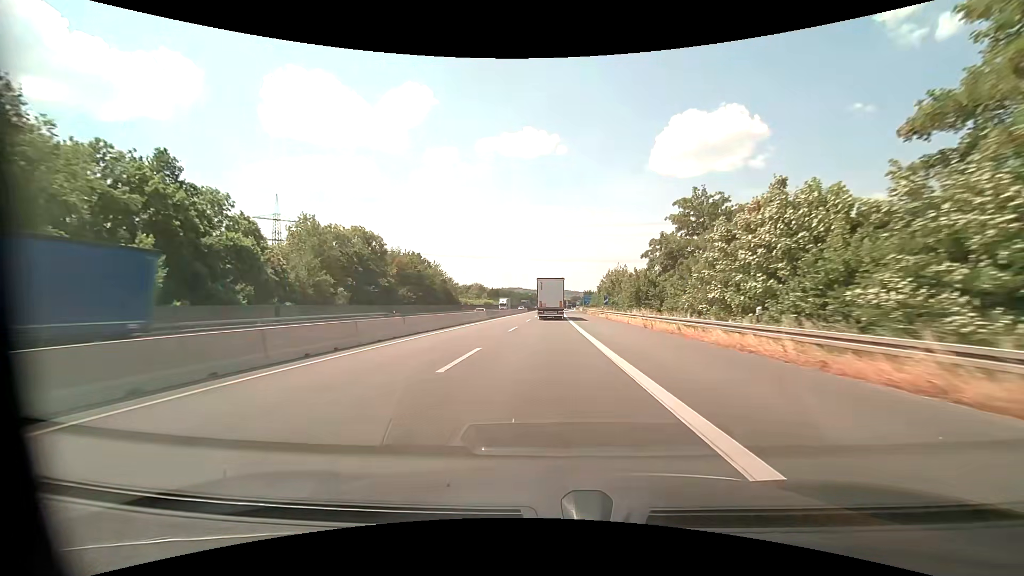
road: motorway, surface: asphalt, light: Day
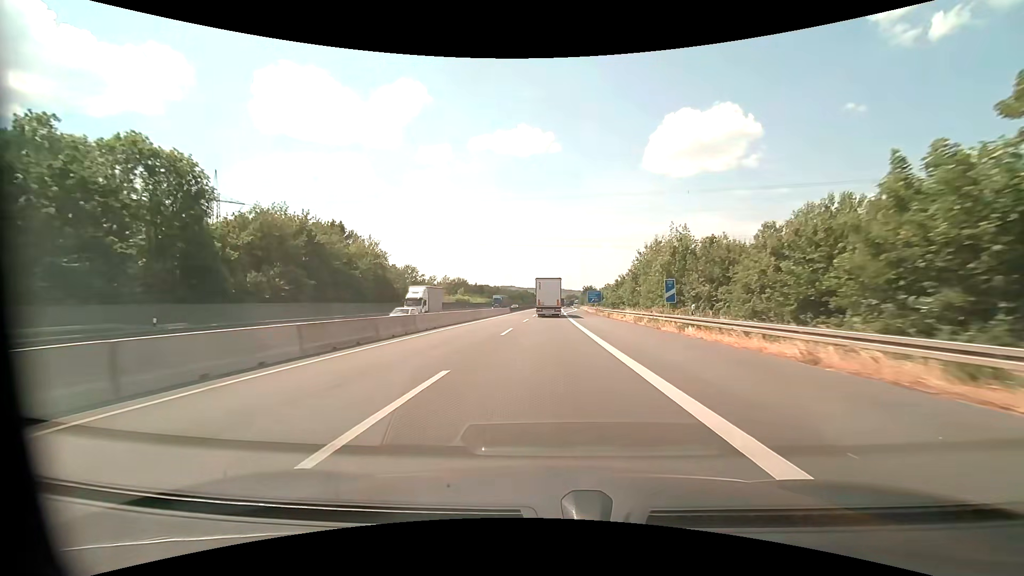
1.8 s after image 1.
(+0.2, +40.6) m; +1°
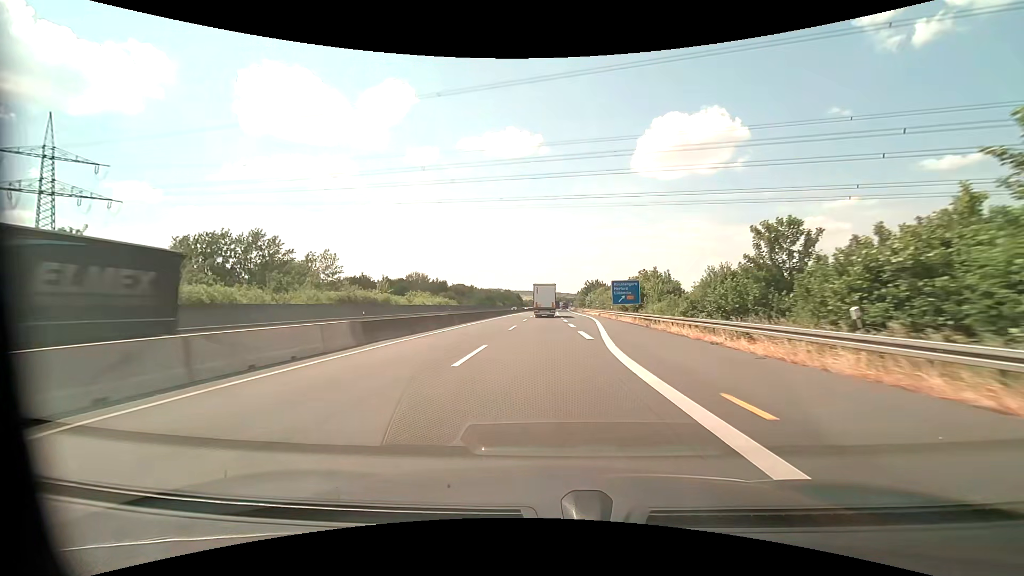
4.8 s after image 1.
(+0.7, +64.5) m; +1°
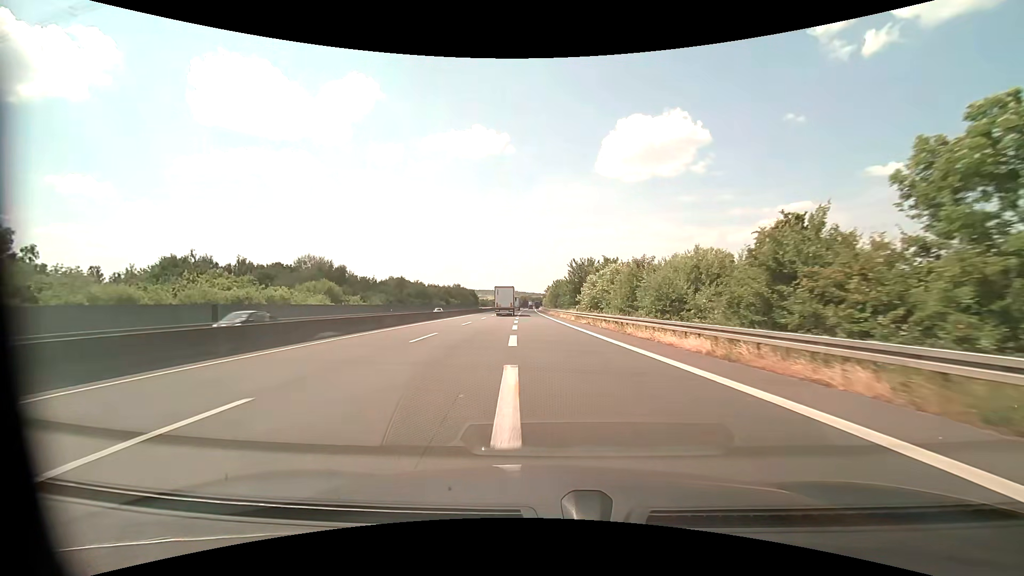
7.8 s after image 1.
(+1.9, +63.7) m; +4°
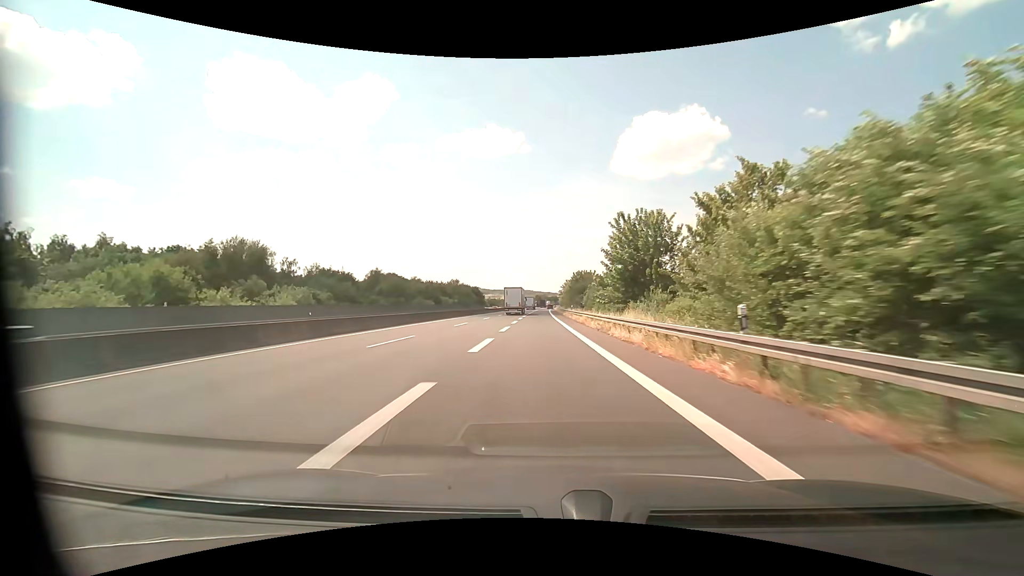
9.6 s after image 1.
(-0.3, +38.1) m; -2°
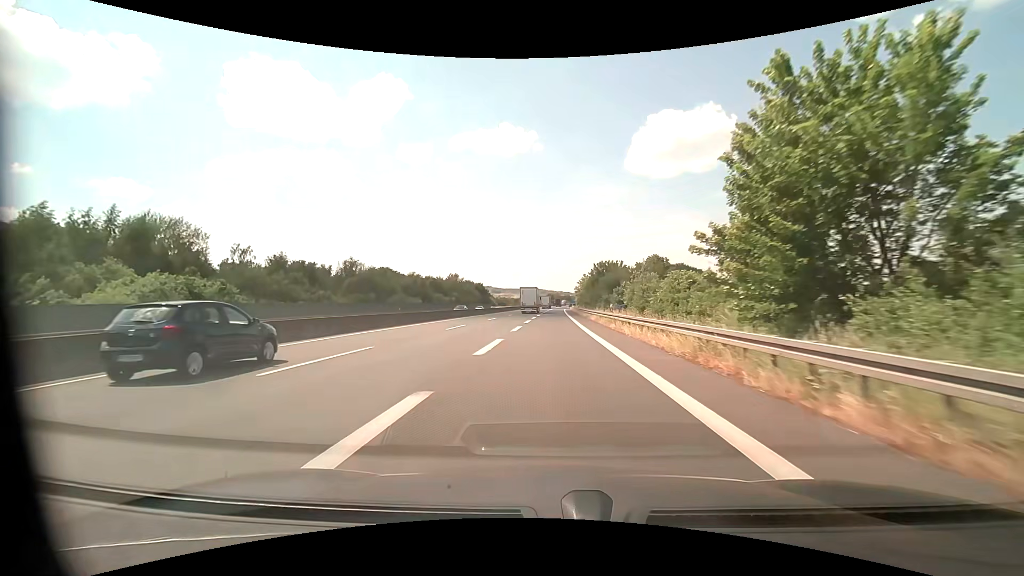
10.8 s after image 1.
(-0.4, +25.2) m; -2°
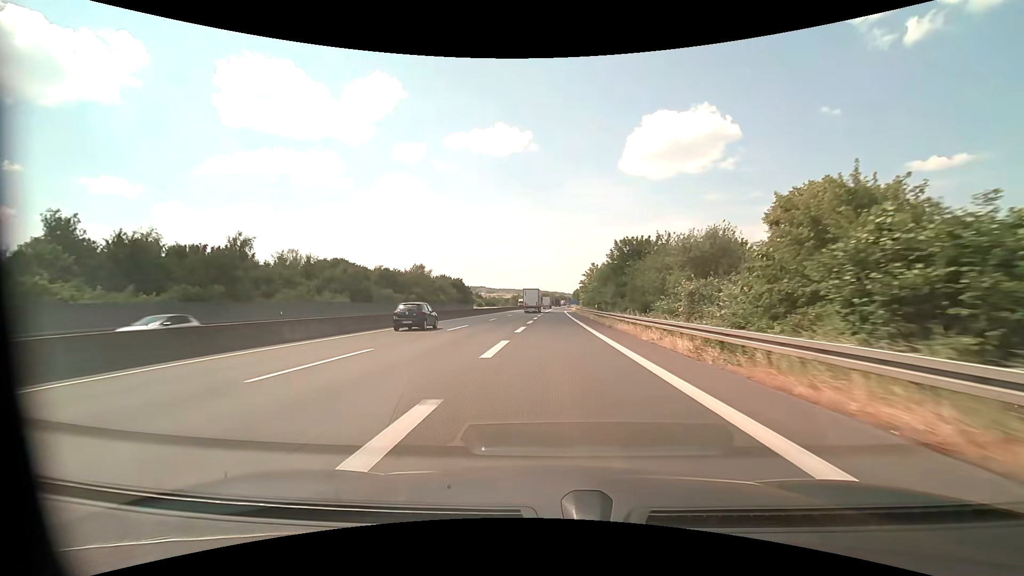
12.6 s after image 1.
(0.0, +36.5) m; +1°
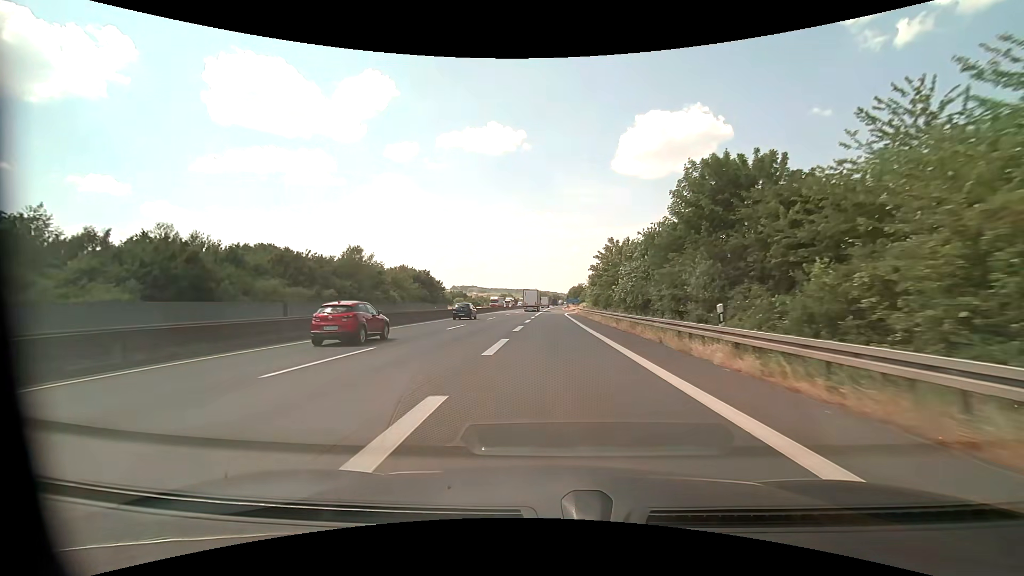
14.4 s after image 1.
(+0.3, +35.2) m; +1°
(0, +10) (0, +20) (0, +30) (0, +40) (0, +50) (0, +60) (+1, +70) (+1, +80) (+3, +90) (+4, +100) m
